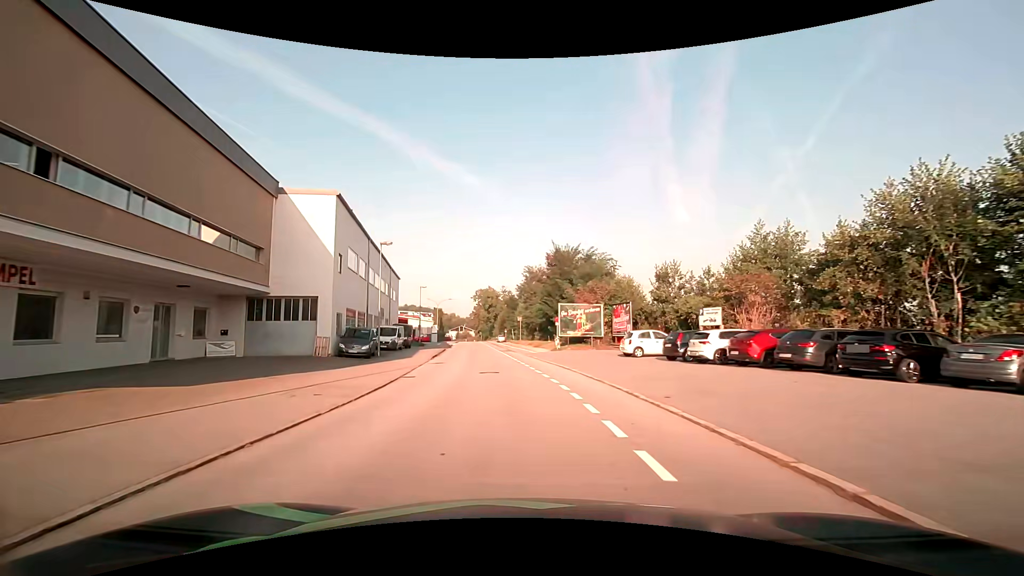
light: Day
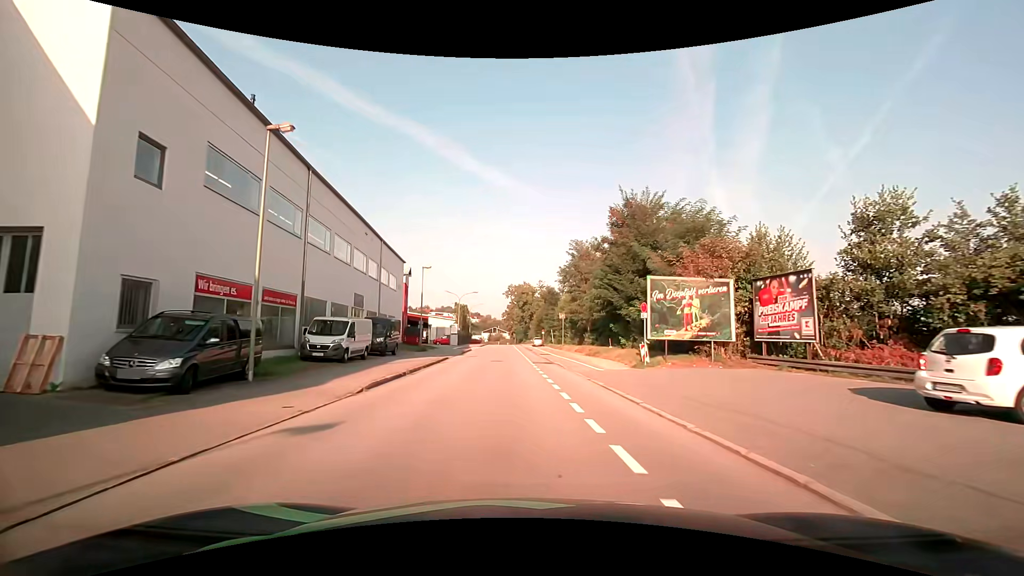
(-0.9, +19.7) m; -4°
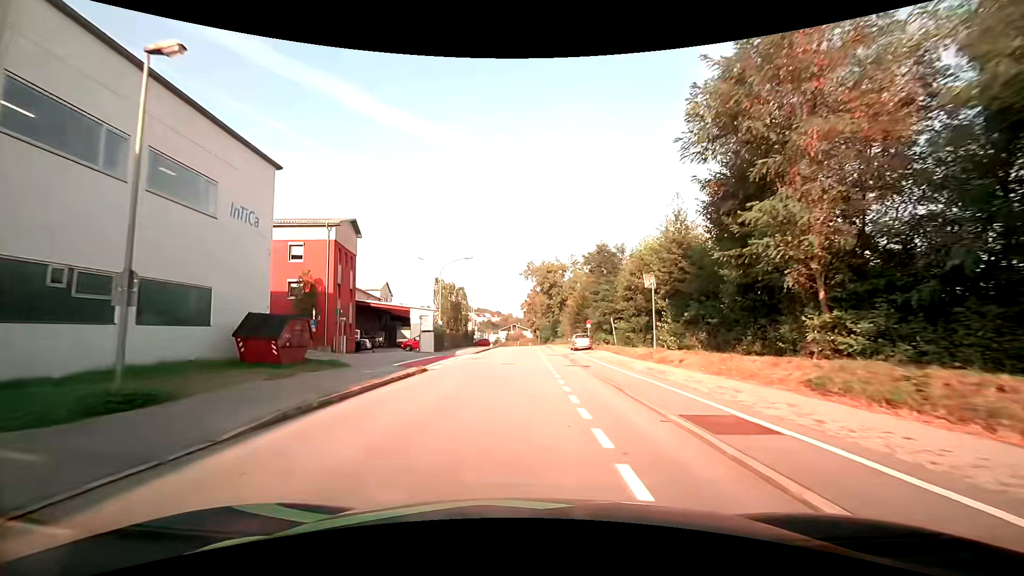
(-0.9, +35.2) m; -3°
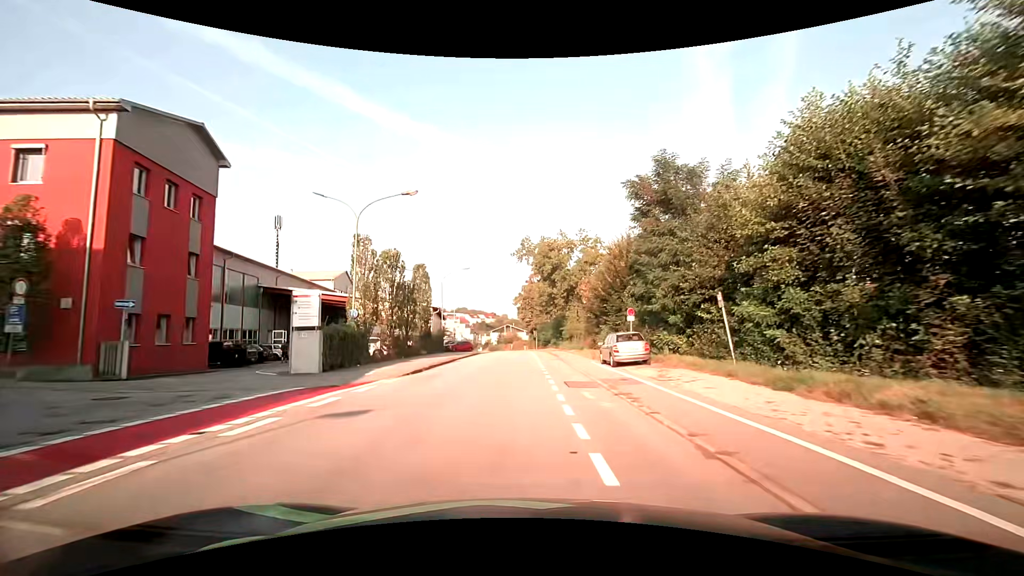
(+0.1, +21.6) m; +1°
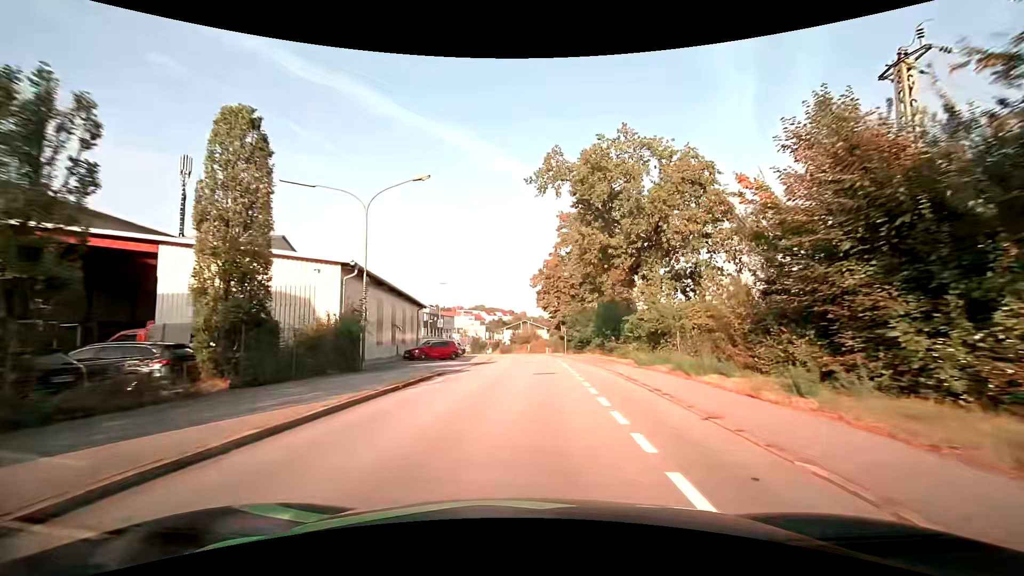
(-0.6, +29.1) m; -2°
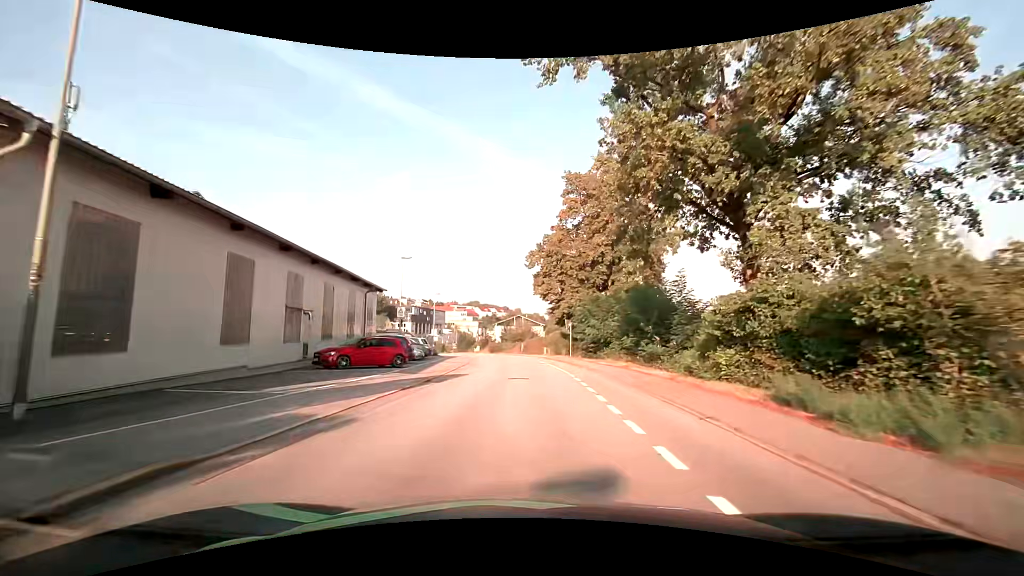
(+0.1, +14.6) m; 0°
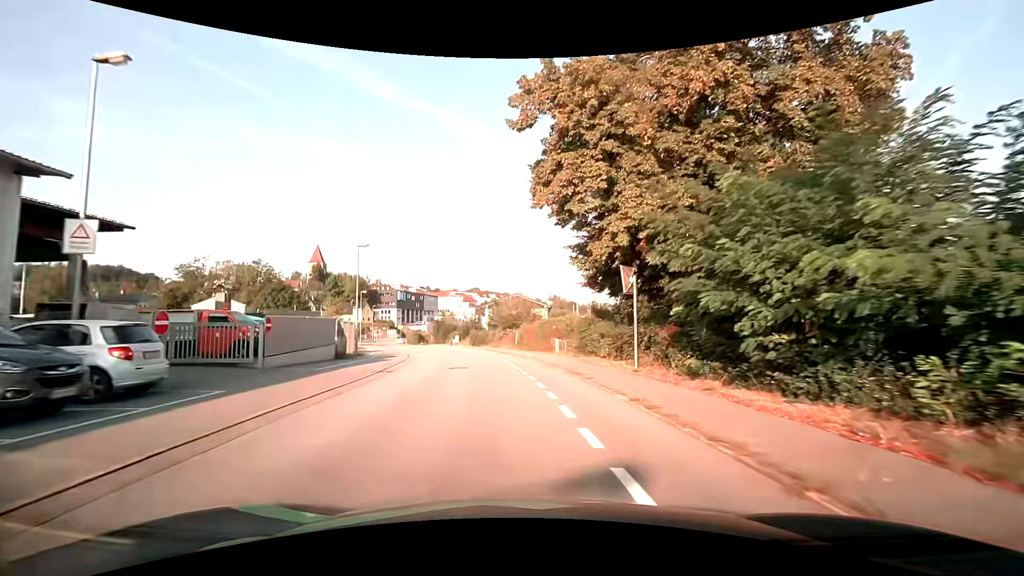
(+0.5, +27.6) m; +1°
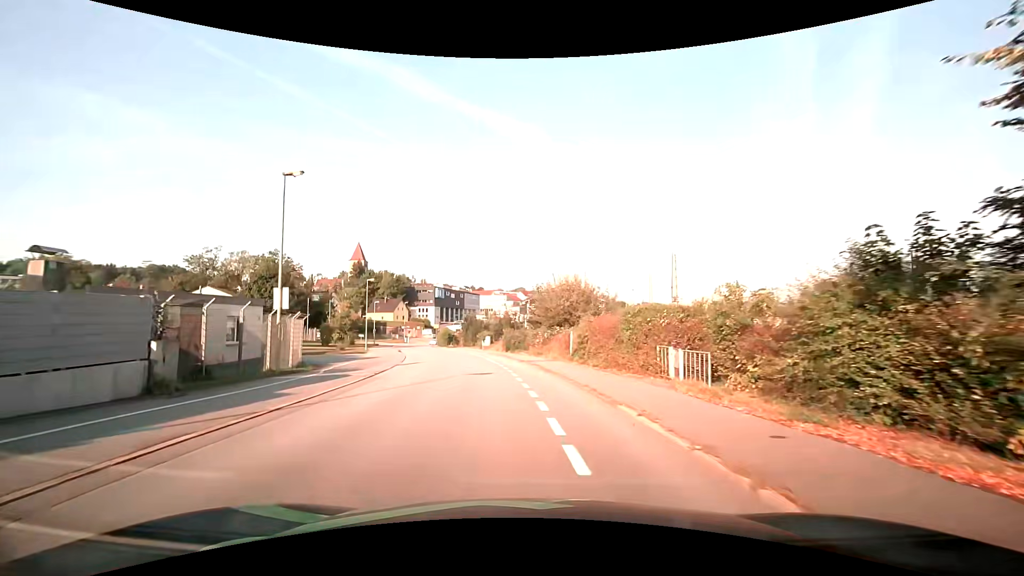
(-0.8, +16.7) m; -6°
(0, +10) (-1, +20) (-2, +30) (-4, +40) (-7, +49) (-9, +59) (-12, +69) (-15, +78) (-18, +88) (-20, +98) m
